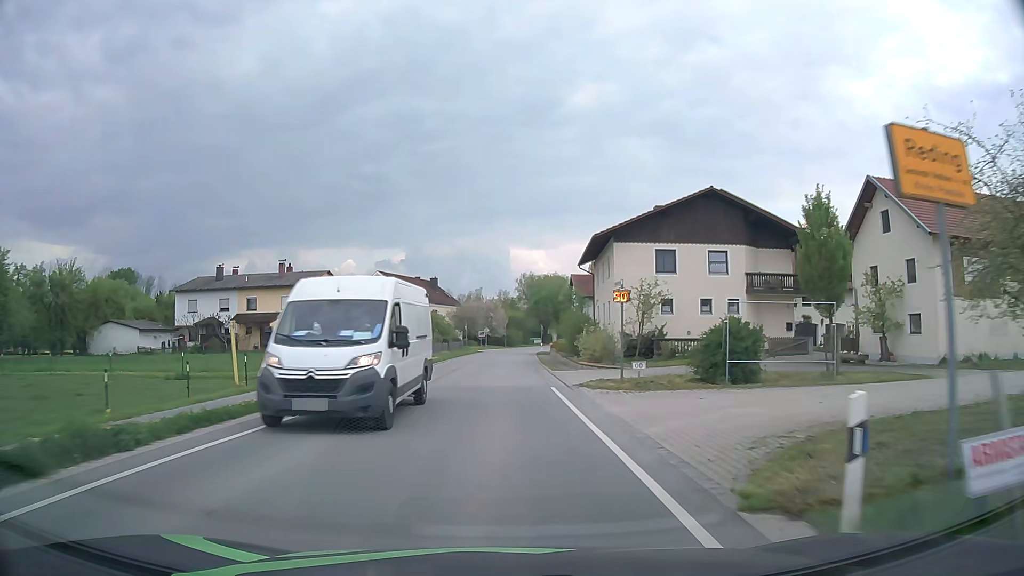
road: secondary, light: Day
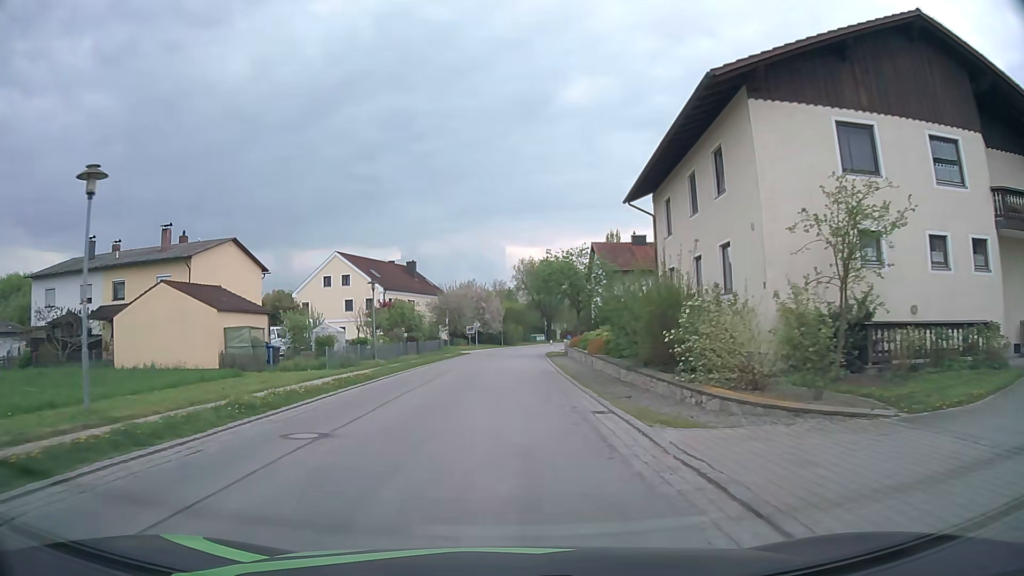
(+0.1, +22.5) m; 0°
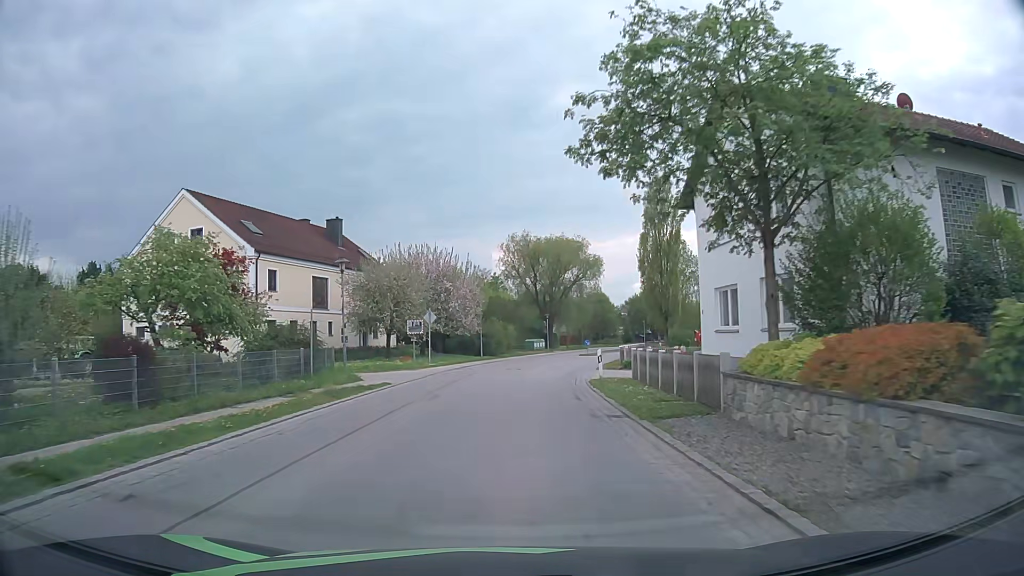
(+0.3, +36.4) m; +1°
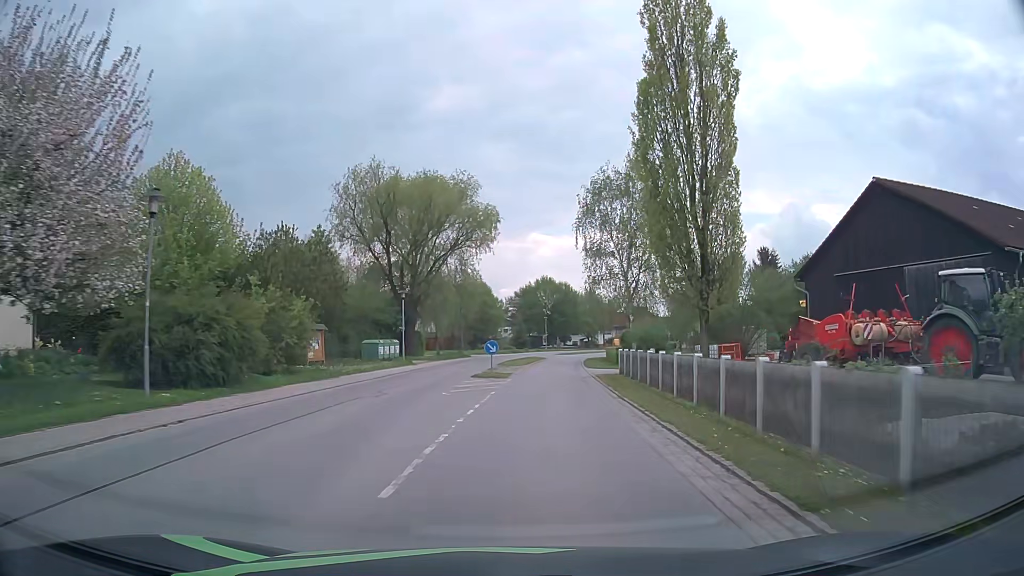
(+2.7, +37.2) m; +11°
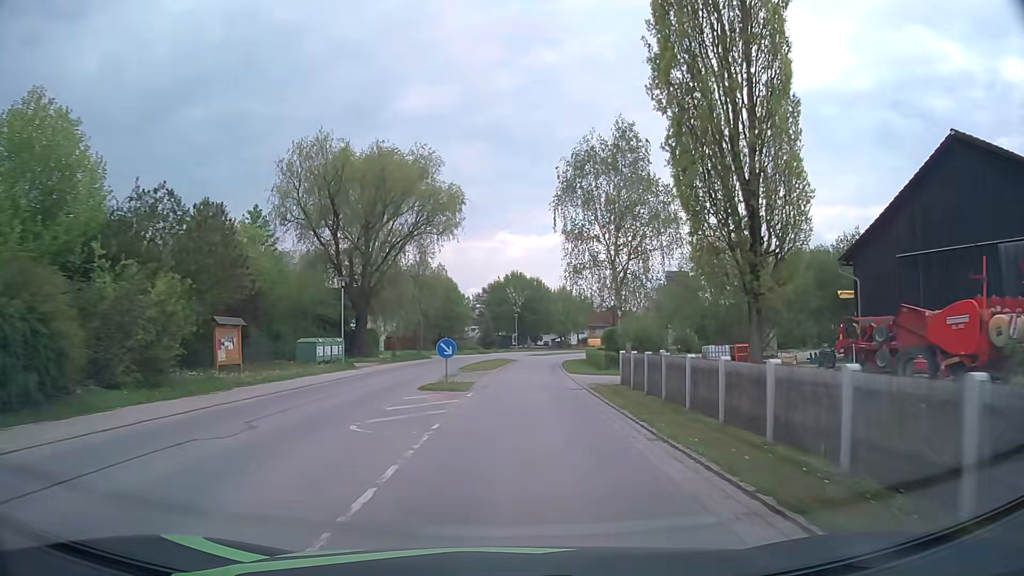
(+0.2, +7.6) m; +3°
(0, +10) (0, +20) (+1, +30) (+1, +40) (+2, +50) (+3, +60) (+5, +70) (+9, +79) (+13, +88) (+18, +97) m
